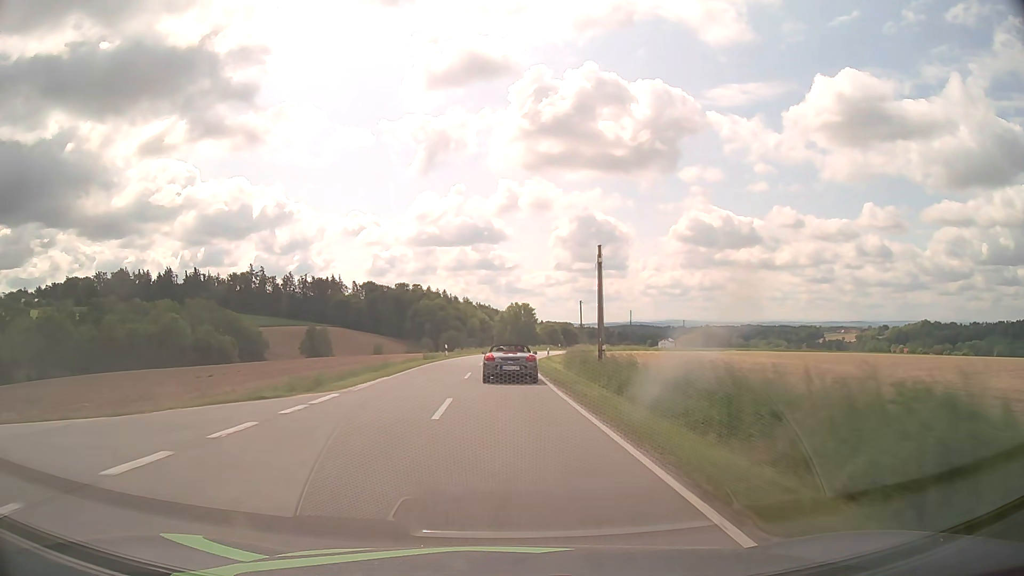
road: tertiary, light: Day
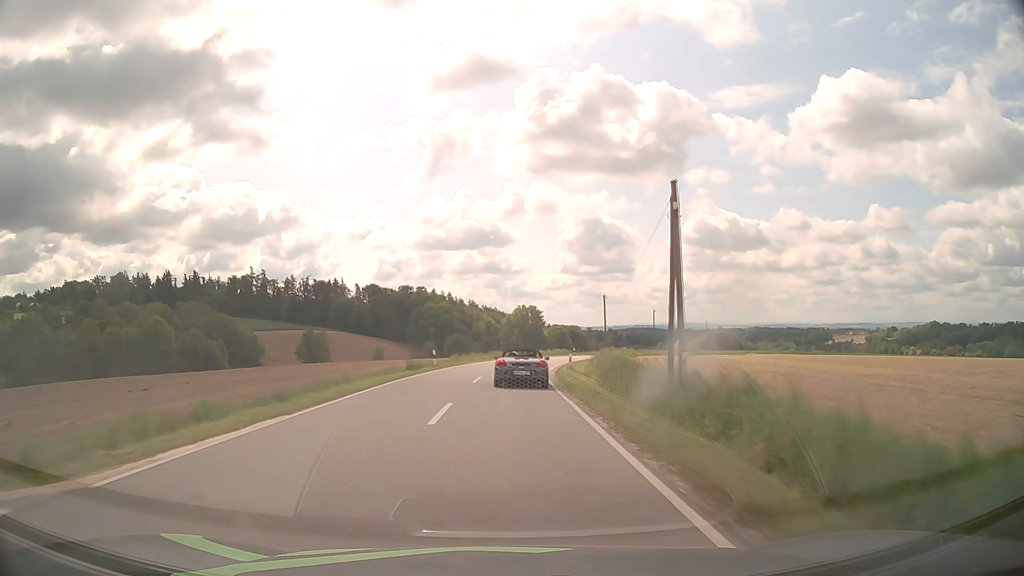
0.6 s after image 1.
(-0.1, +12.3) m; -1°
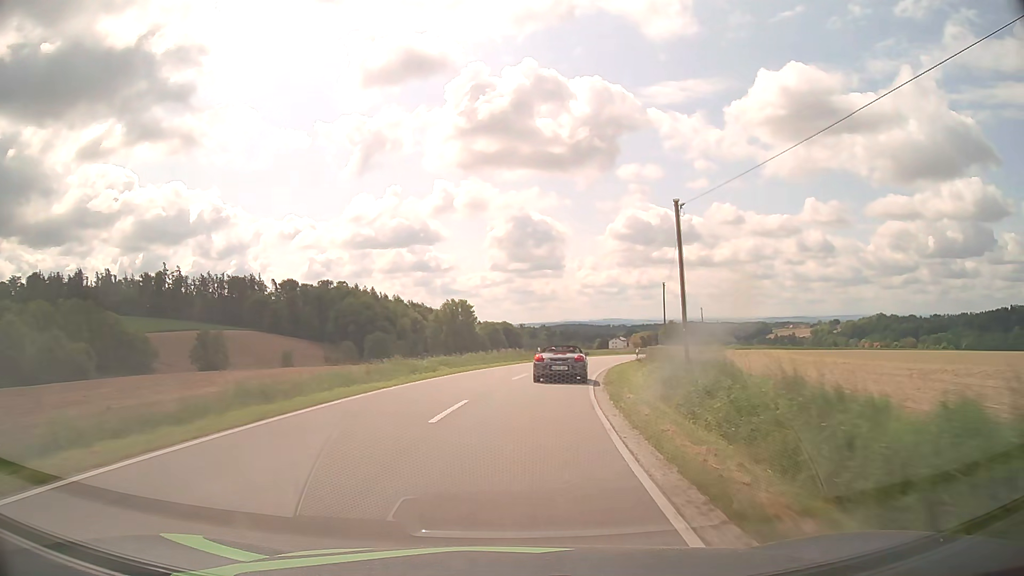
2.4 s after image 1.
(+0.9, +36.6) m; +6°
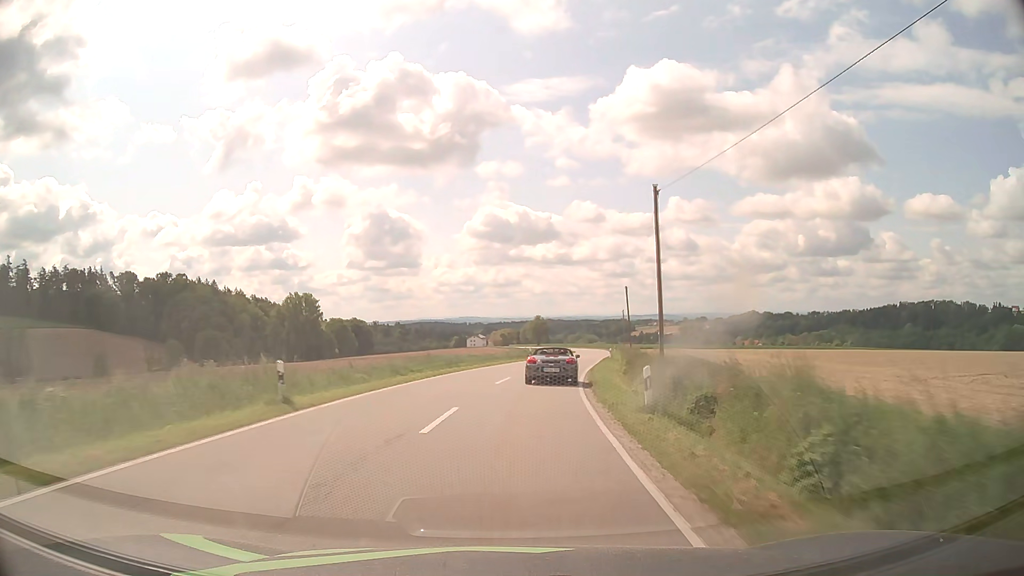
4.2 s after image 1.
(+3.9, +36.5) m; +11°
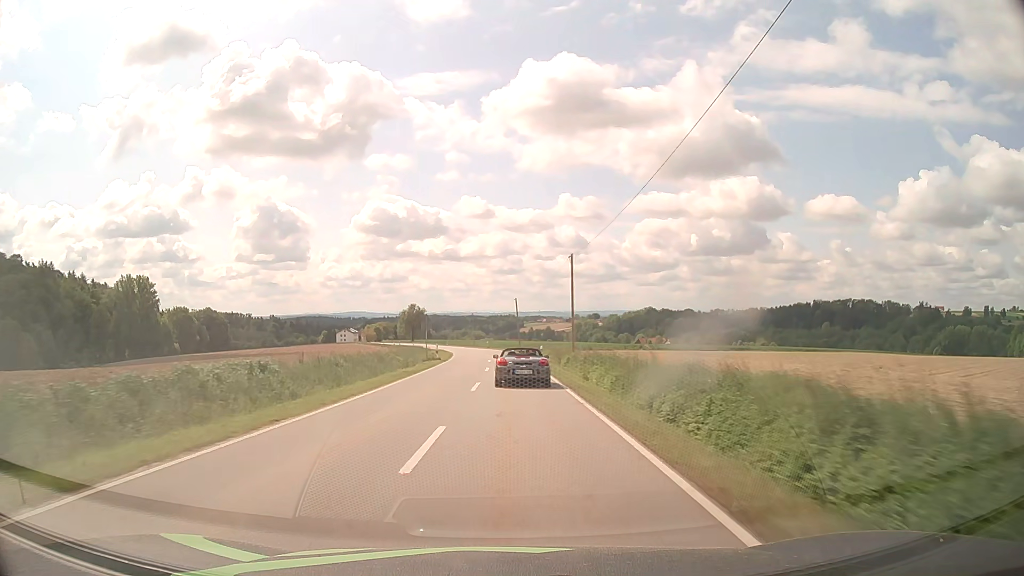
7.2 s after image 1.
(+7.9, +62.5) m; +10°
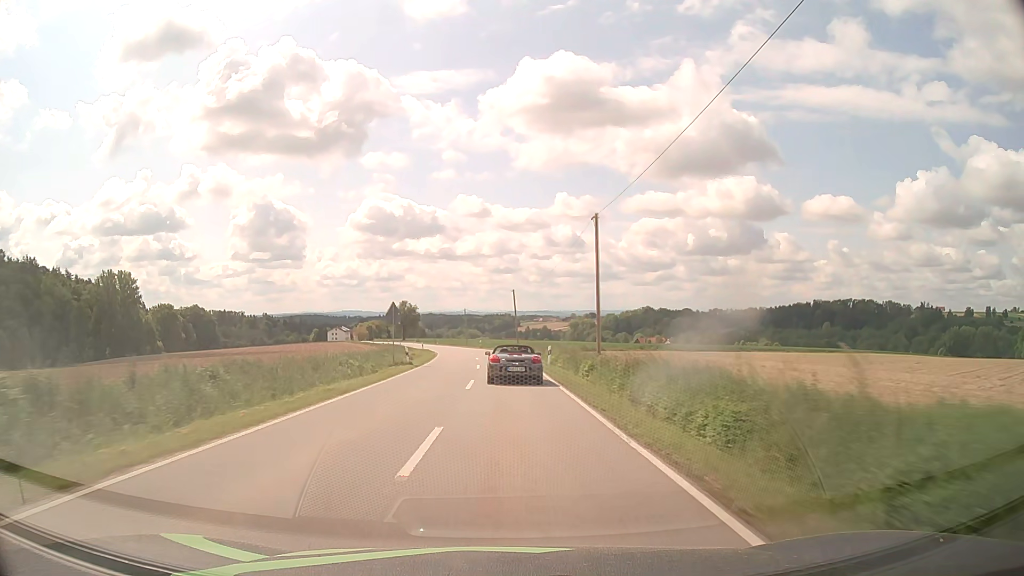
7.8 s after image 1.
(+0.1, +12.5) m; +1°
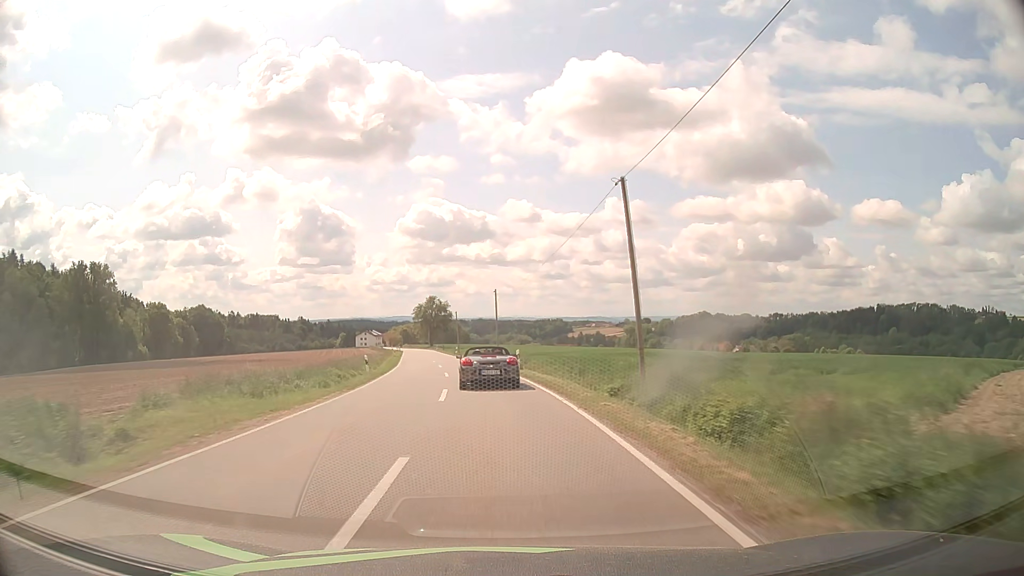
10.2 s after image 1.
(-1.3, +51.4) m; -4°
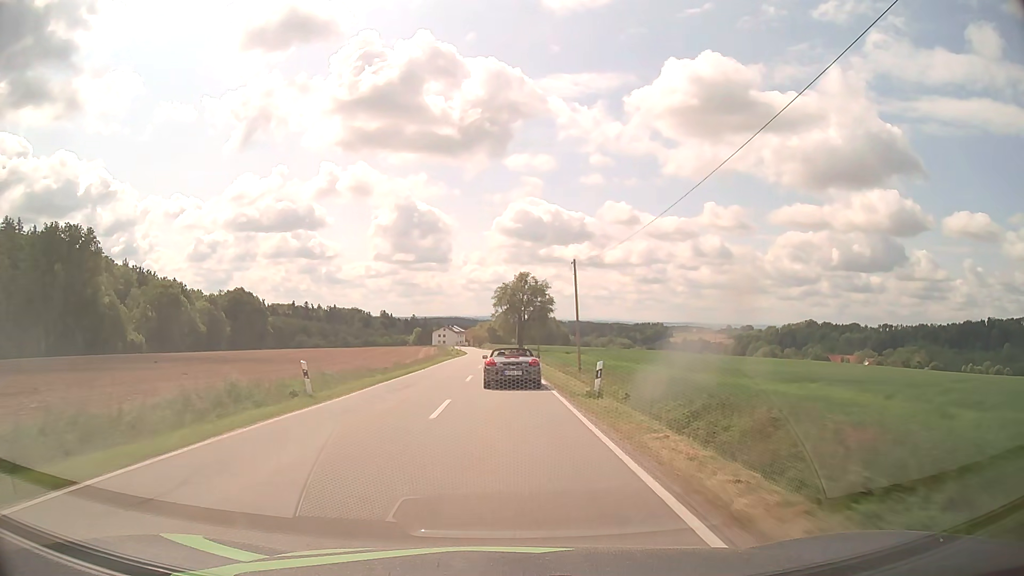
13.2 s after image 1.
(-6.1, +63.4) m; -8°
